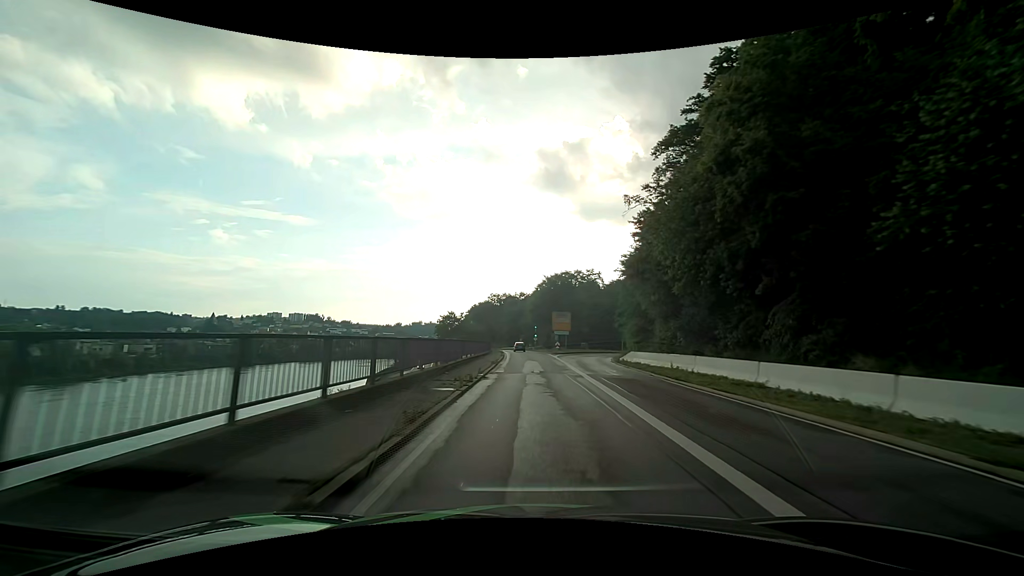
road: primary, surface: asphalt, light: Day
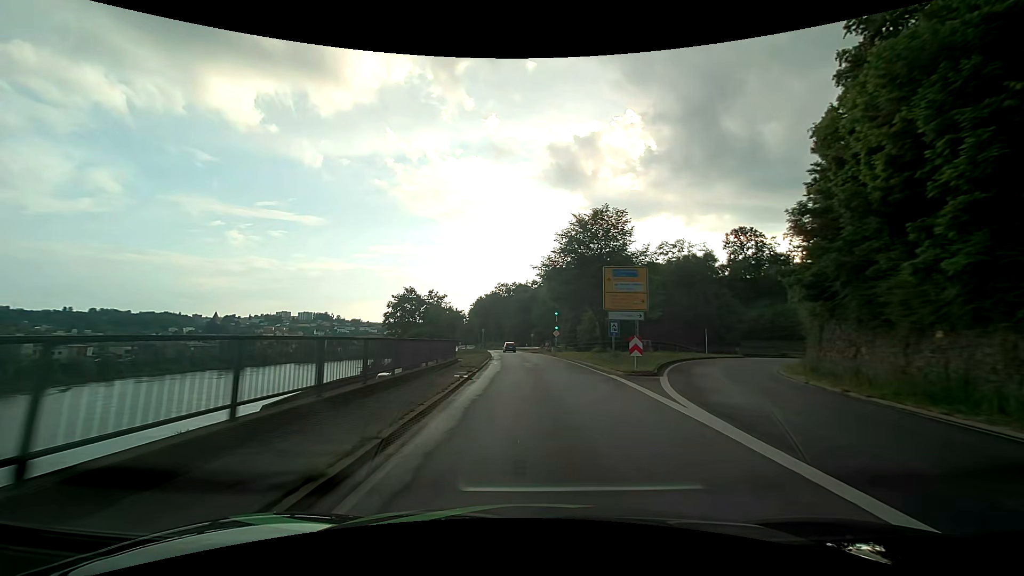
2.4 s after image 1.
(-0.5, +40.0) m; -2°
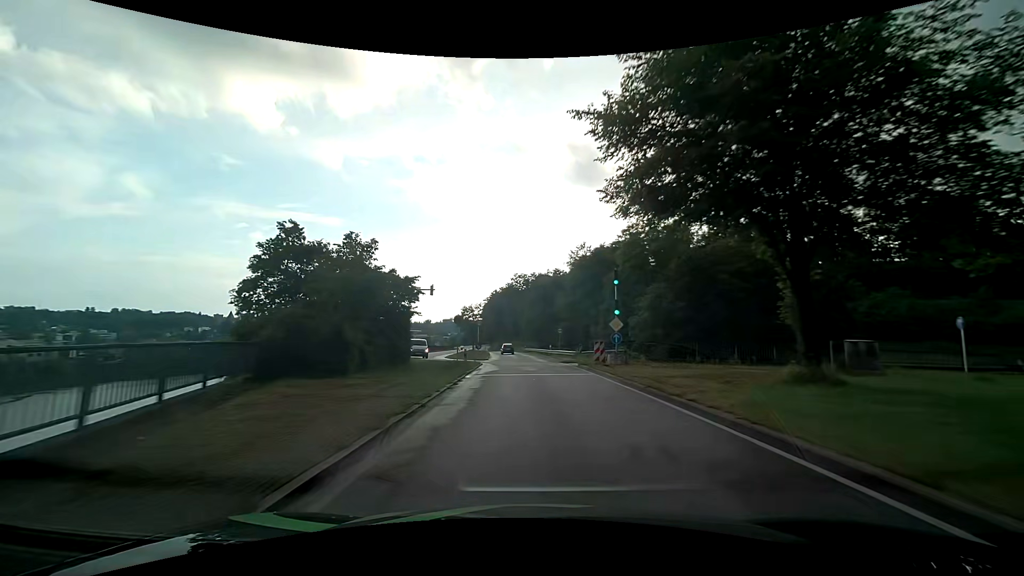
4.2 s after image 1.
(-0.5, +30.5) m; -2°
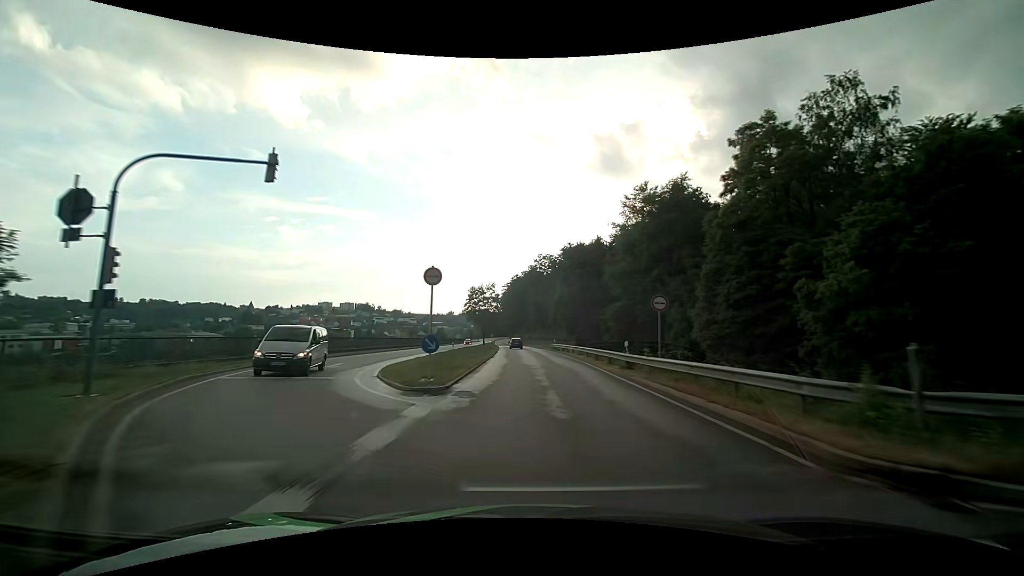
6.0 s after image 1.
(-0.8, +30.5) m; -3°
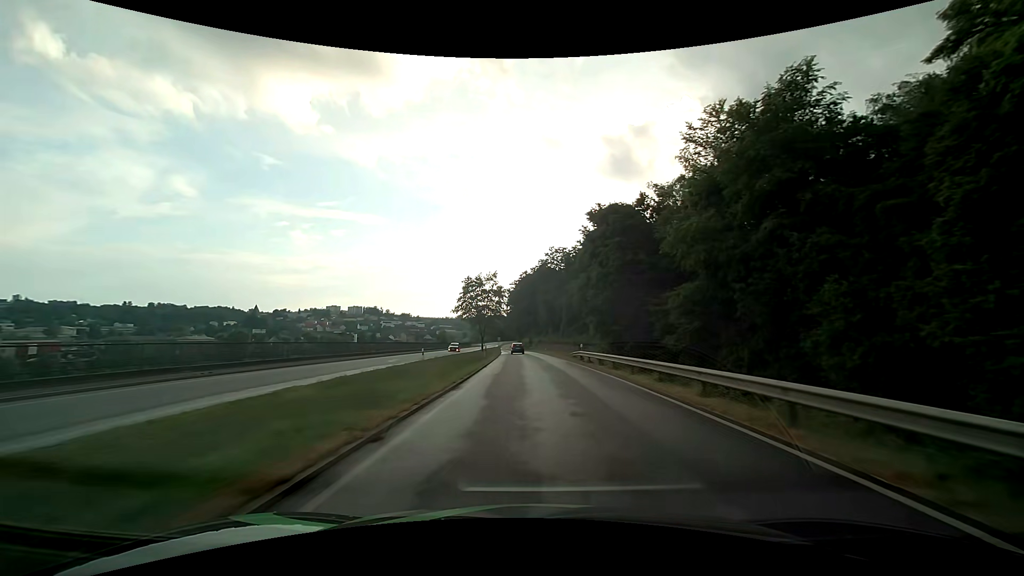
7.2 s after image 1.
(-0.3, +20.5) m; -1°
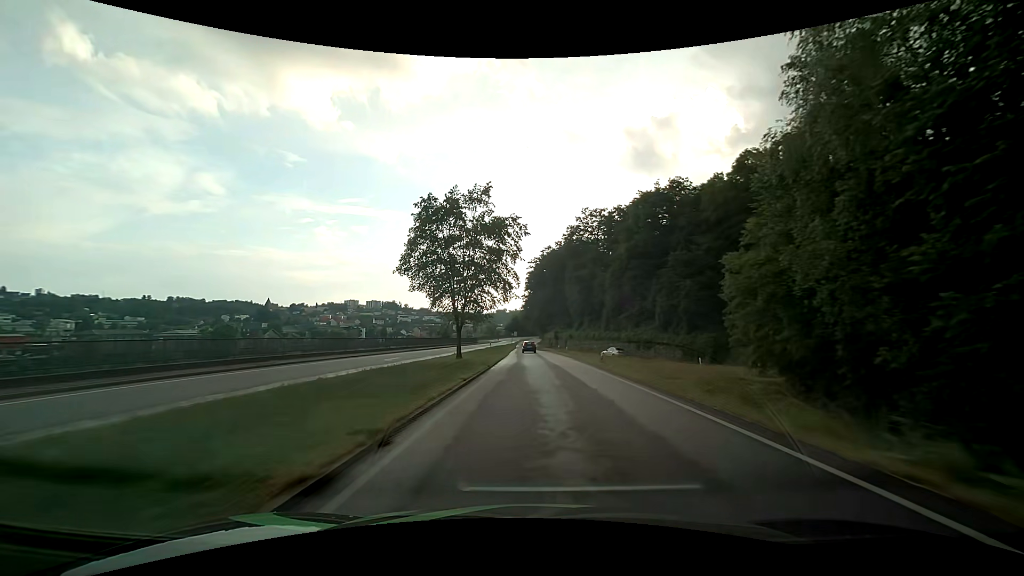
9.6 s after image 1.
(-0.9, +41.1) m; -3°
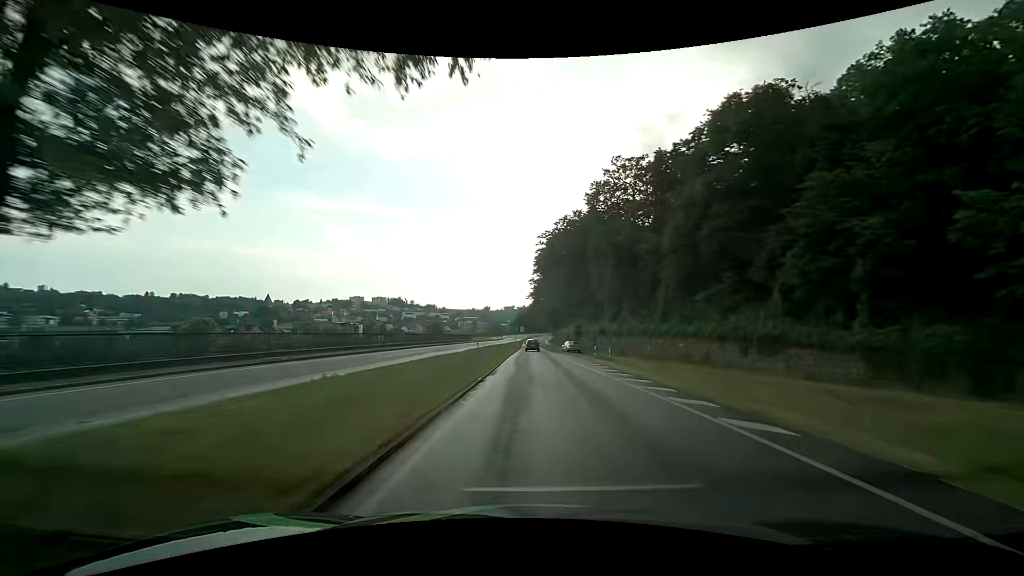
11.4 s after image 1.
(-0.3, +30.4) m; -1°
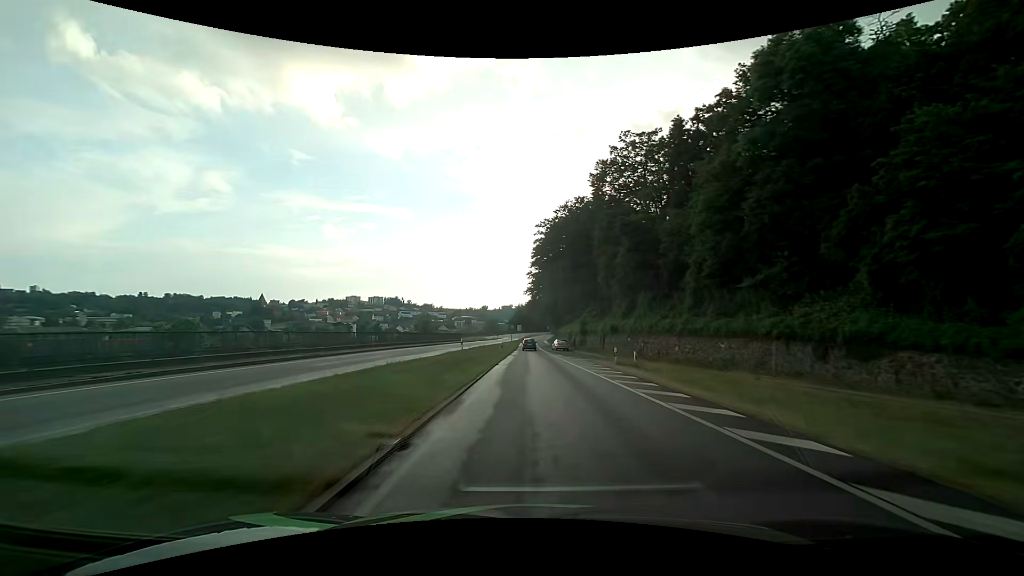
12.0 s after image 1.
(0.0, +9.8) m; 0°
(0, +10) (0, +20) (0, +30) (0, +40) (0, +50) (0, +60) (0, +70) (0, +80) (0, +90) (0, +100) m
